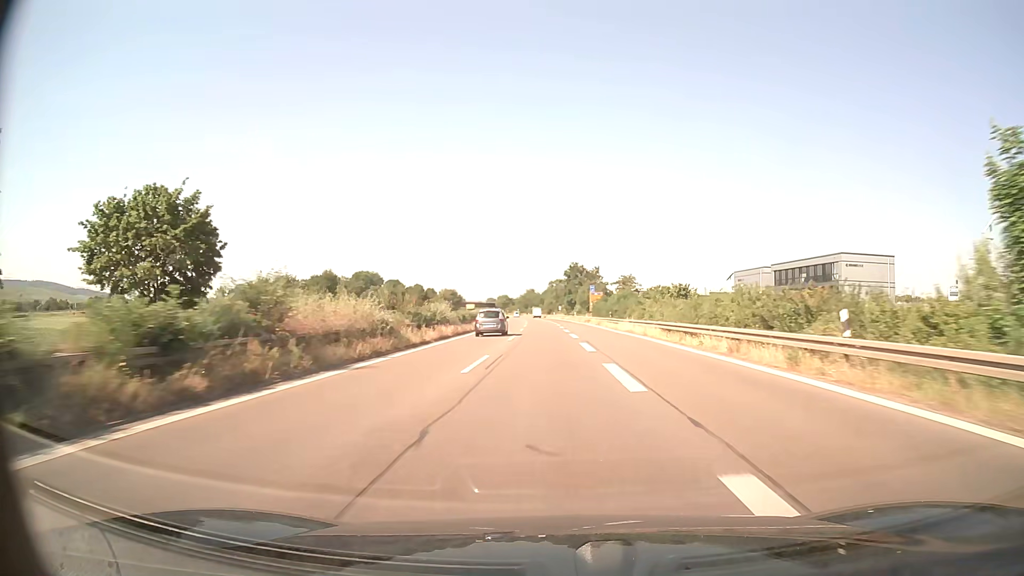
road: trunk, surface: asphalt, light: Day
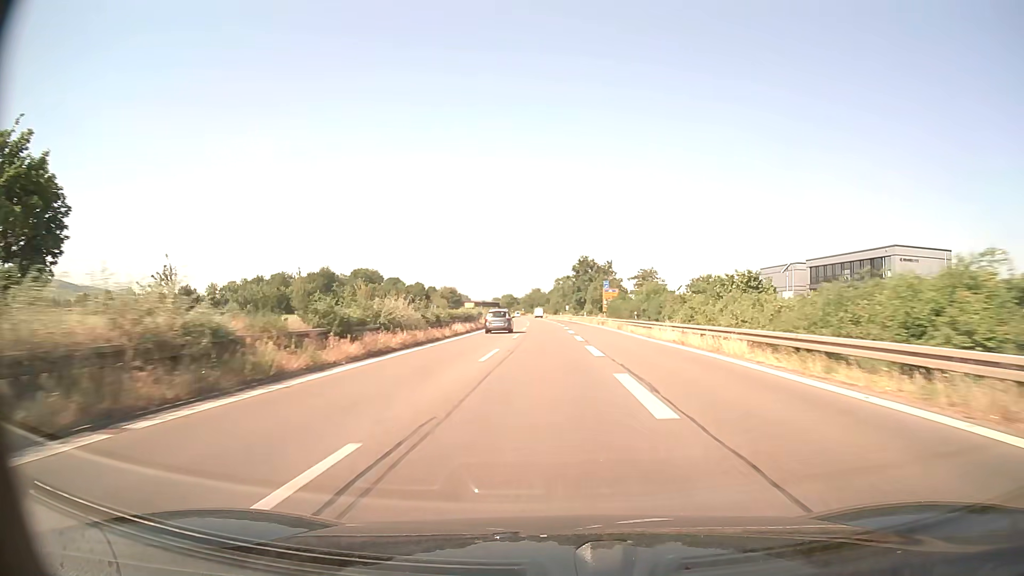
(-0.1, +14.9) m; -1°
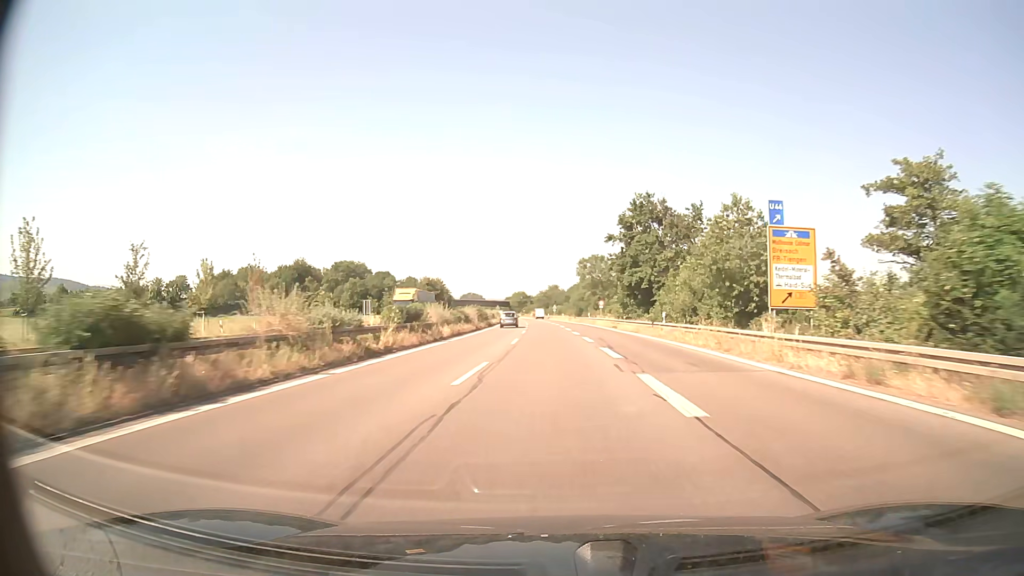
(-0.8, +60.0) m; -2°
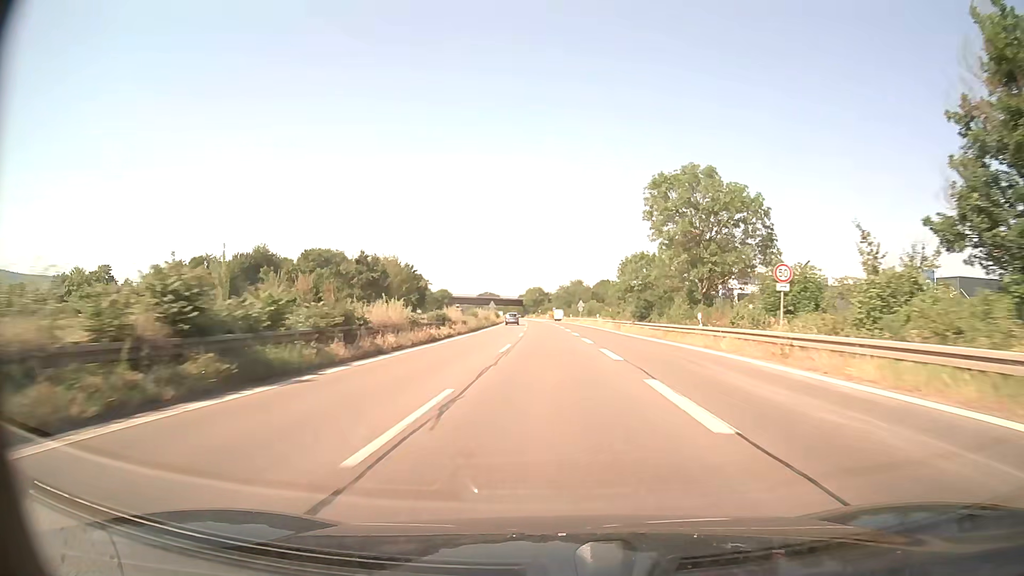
(-0.9, +61.0) m; -2°
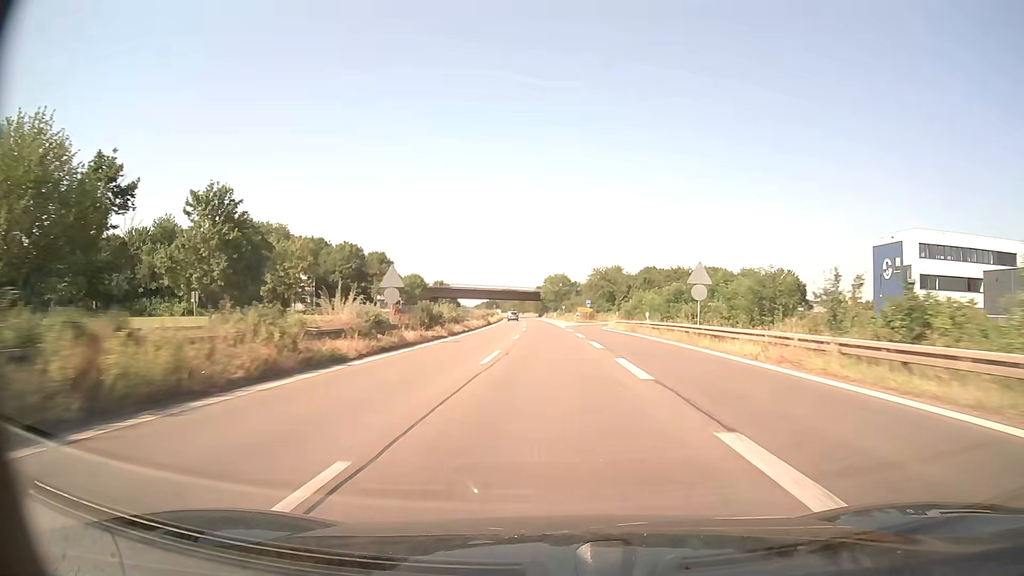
(-1.6, +78.0) m; -2°
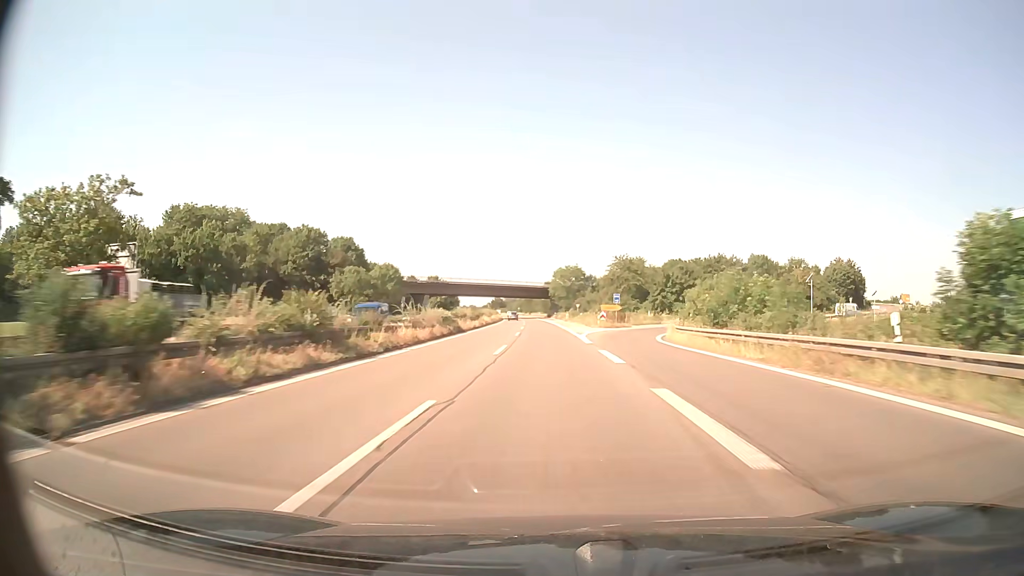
(-0.2, +31.7) m; -1°
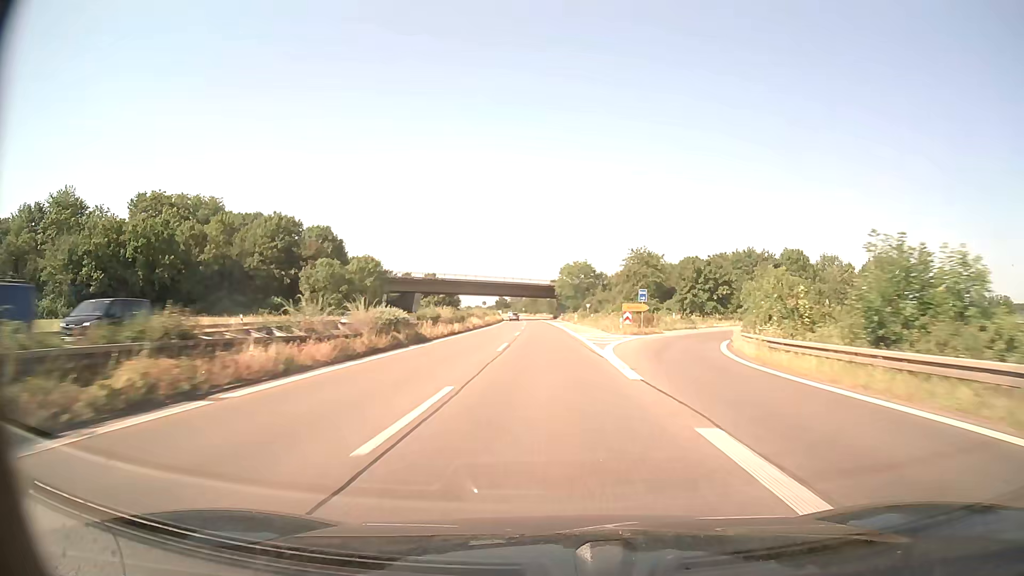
(-0.1, +15.9) m; -1°
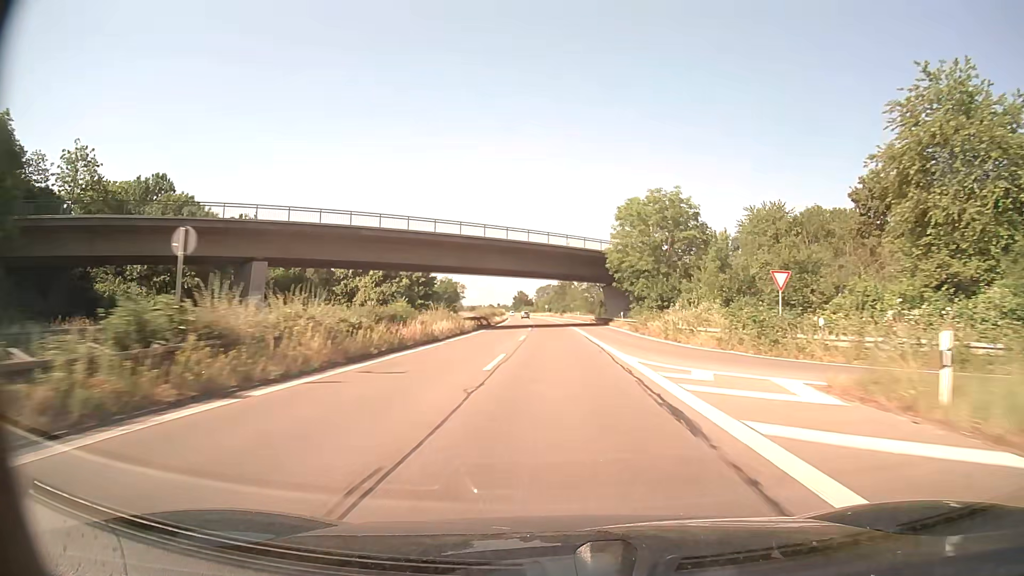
(-2.1, +80.5) m; -2°
(0, +10) (0, +20) (0, +30) (0, +40) (-1, +50) (-1, +60) (-1, +70) (-1, +80) (-2, +90) (-2, +100) m
